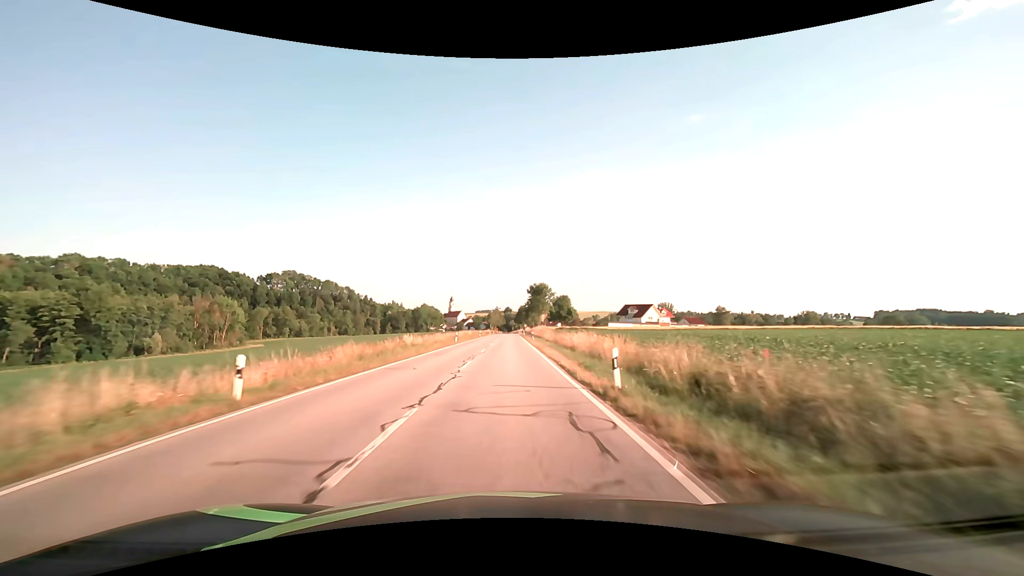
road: secondary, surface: asphalt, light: Day
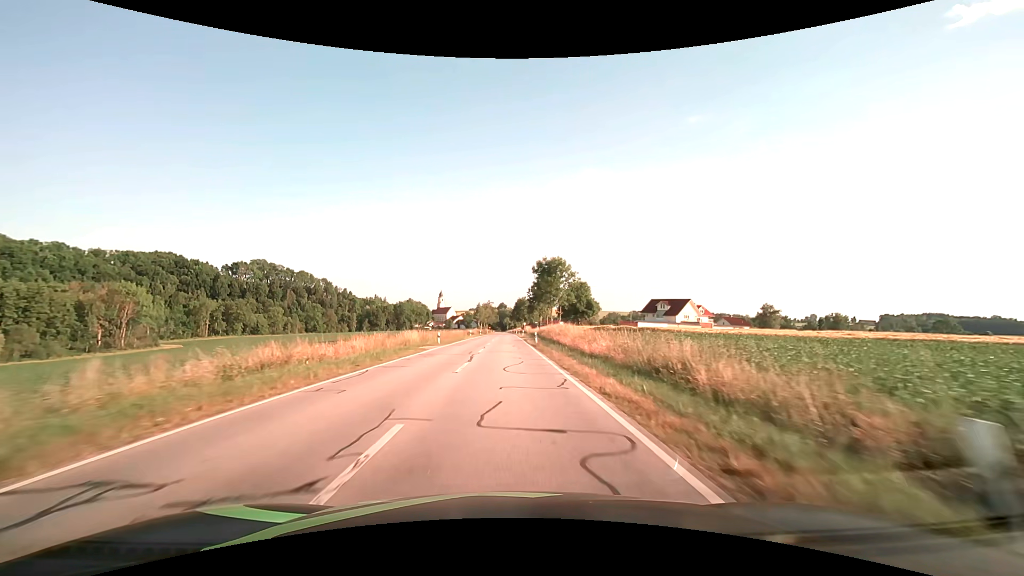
(+0.2, +48.8) m; +1°
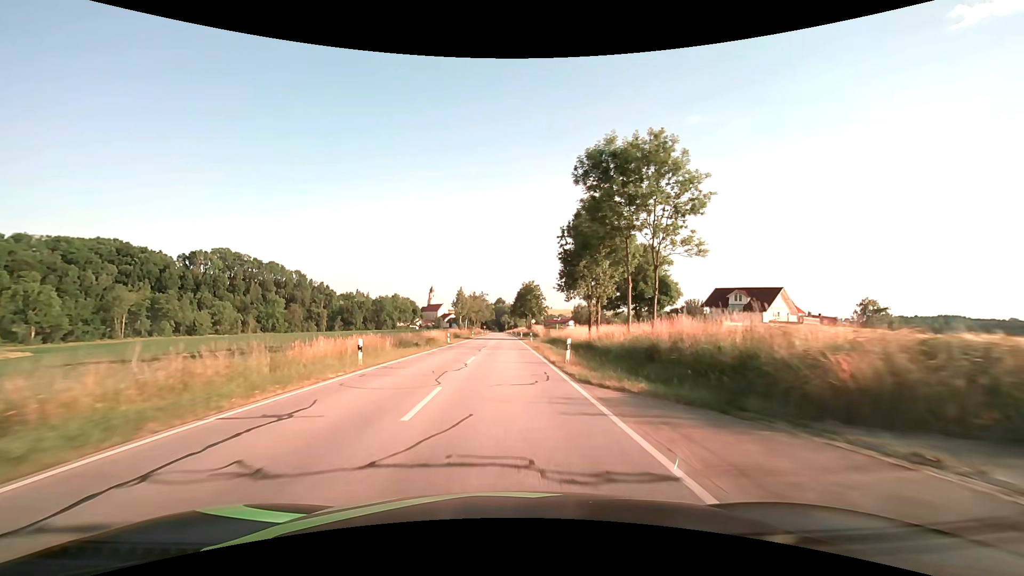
(0.0, +55.1) m; 0°
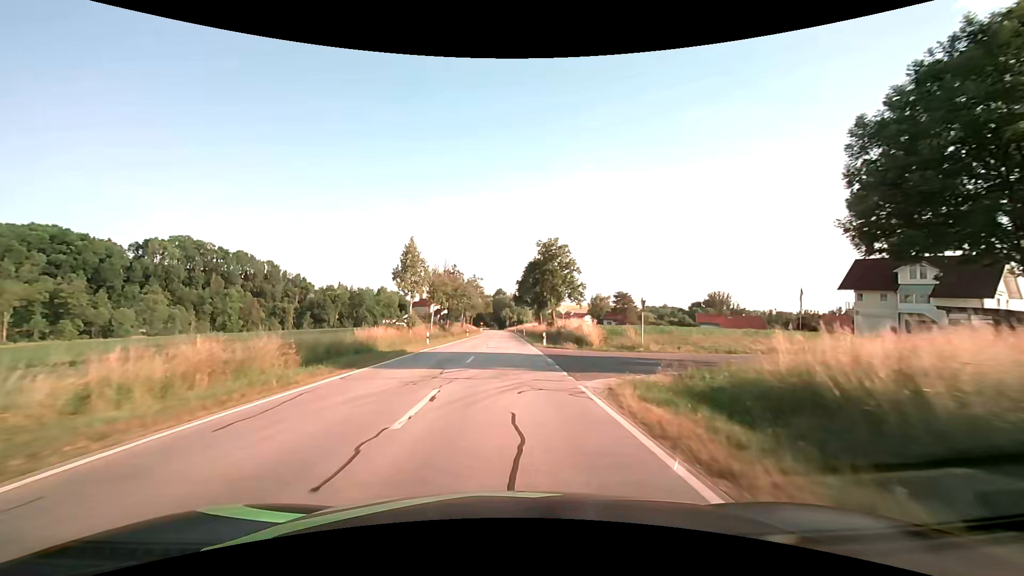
(0.0, +48.4) m; 0°
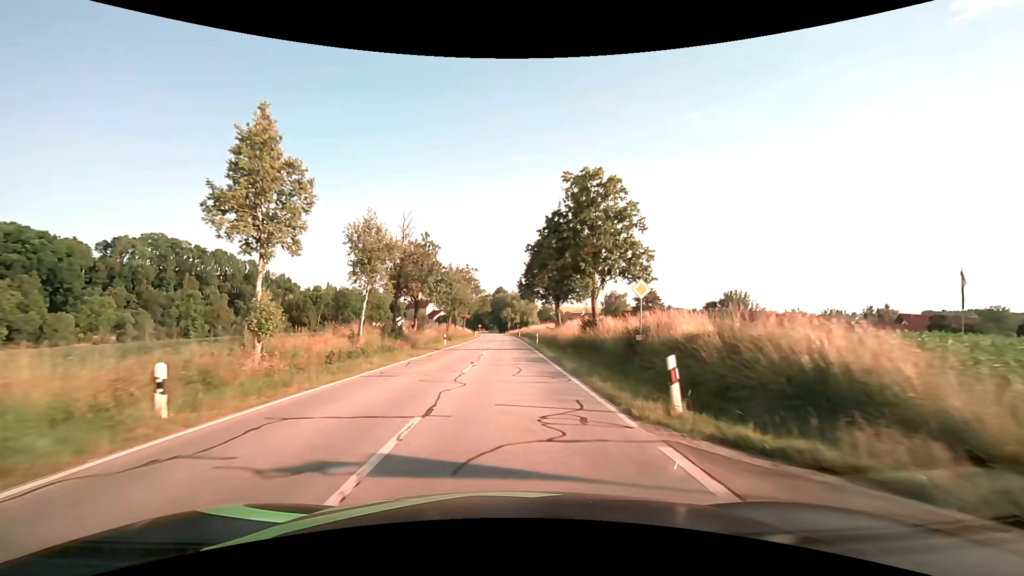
(-0.1, +26.9) m; 0°
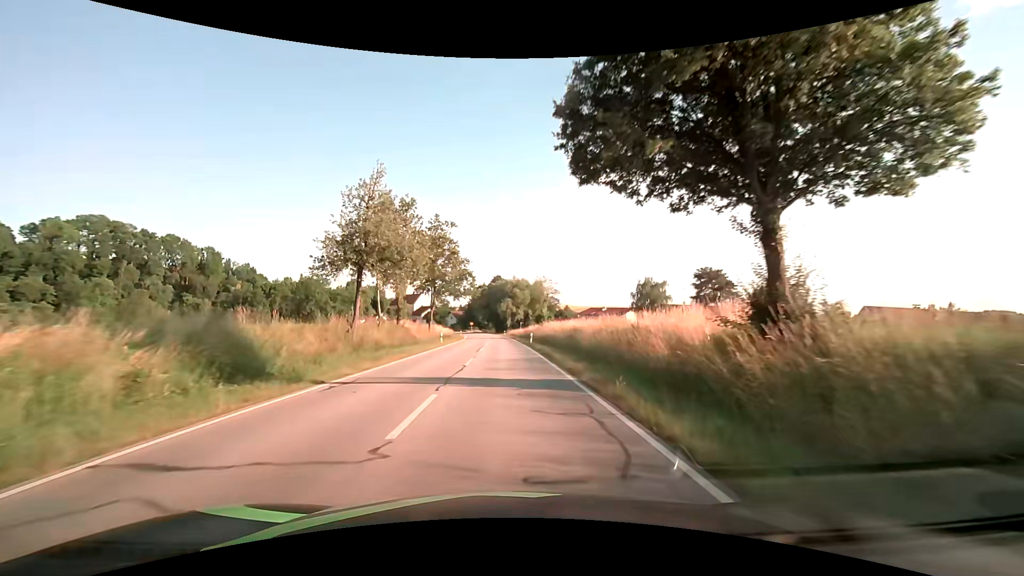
(0.0, +45.4) m; 0°
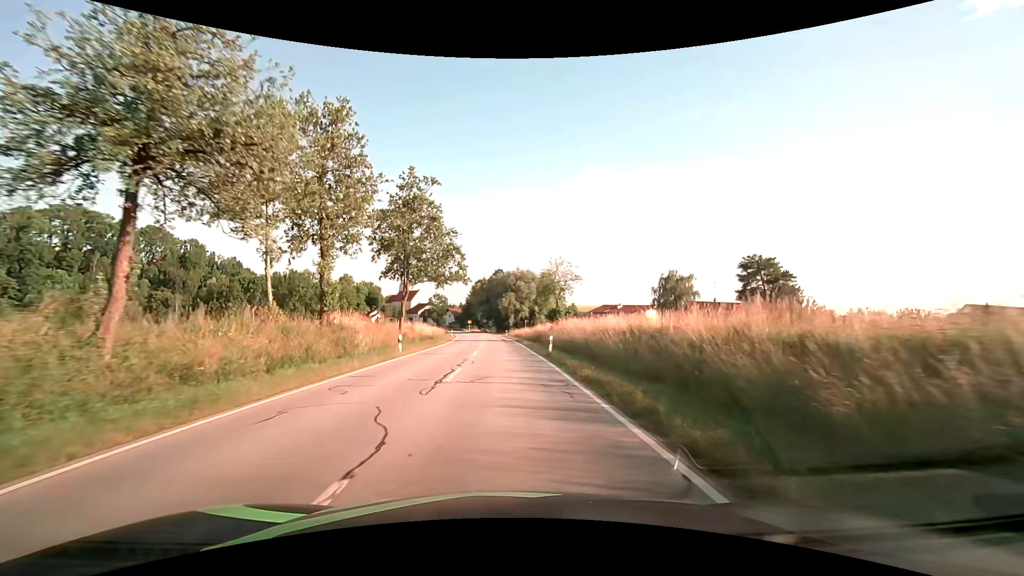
(0.0, +17.6) m; 0°
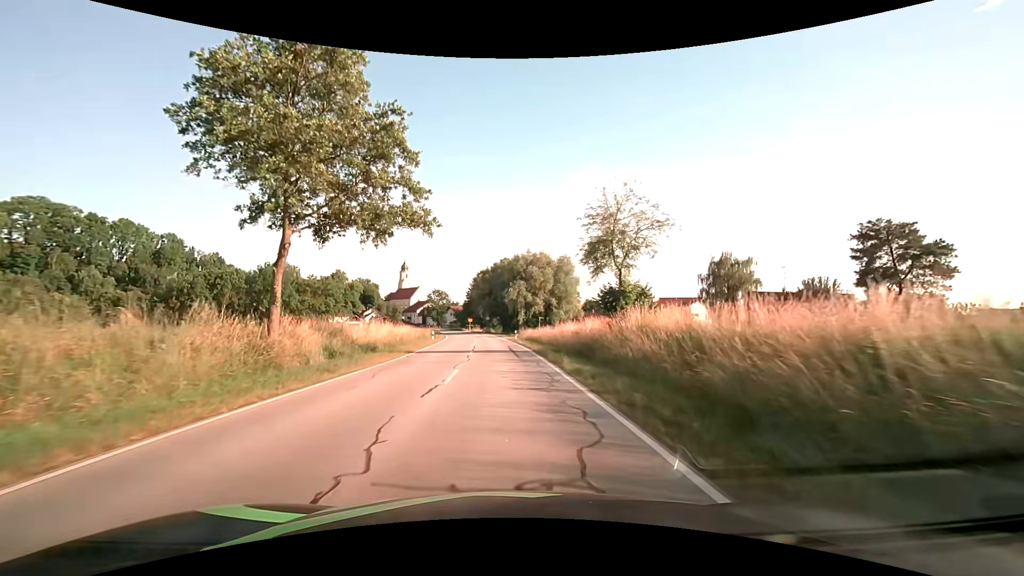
(-0.1, +24.6) m; 0°
(0, +10) (0, +20) (-1, +30) (-1, +40) (-2, +50) (-3, +60) (-4, +70) (-5, +80) (-7, +90) (-8, +100) m
